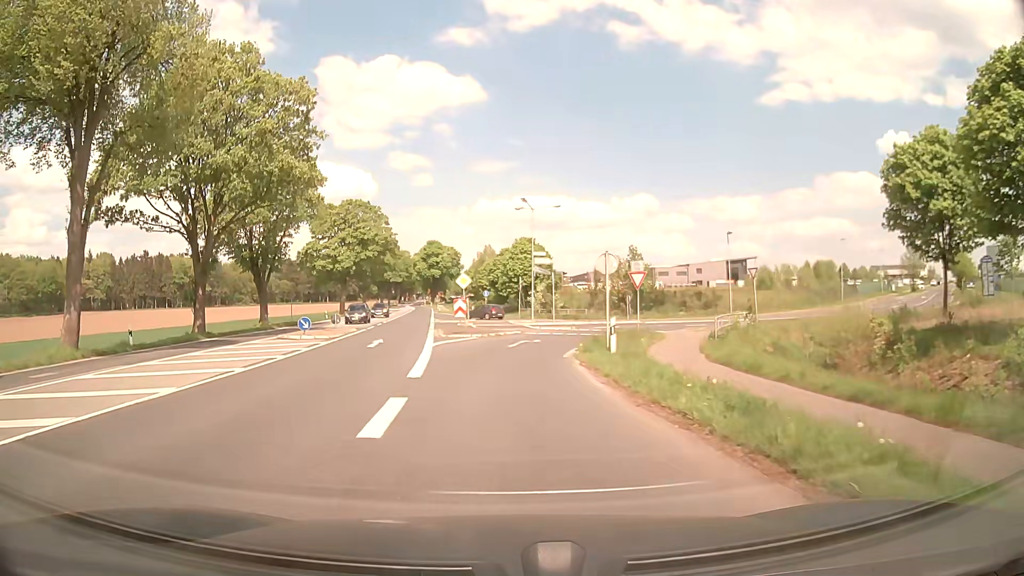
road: primary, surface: asphalt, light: Day
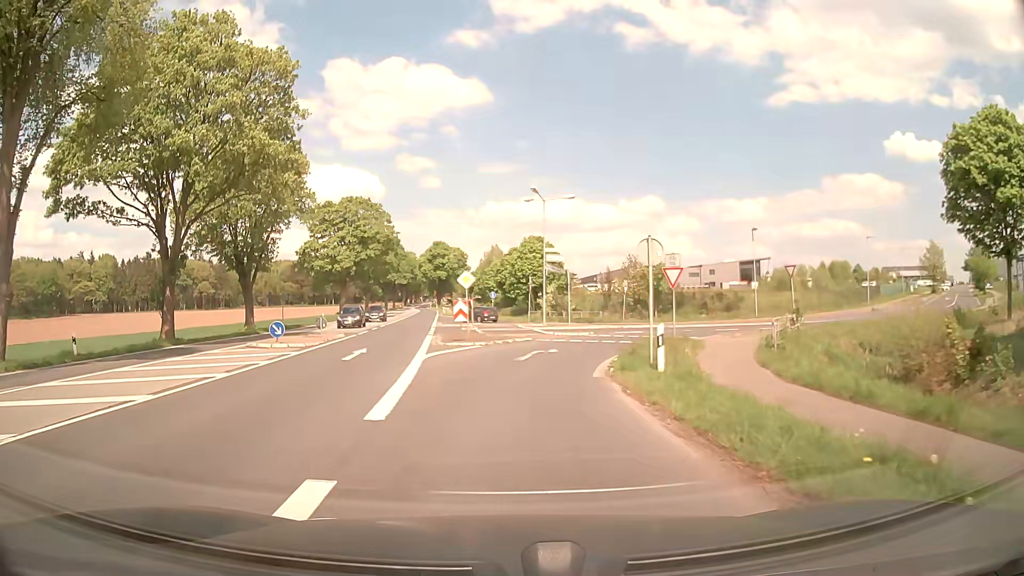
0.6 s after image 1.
(0.0, +4.6) m; 0°
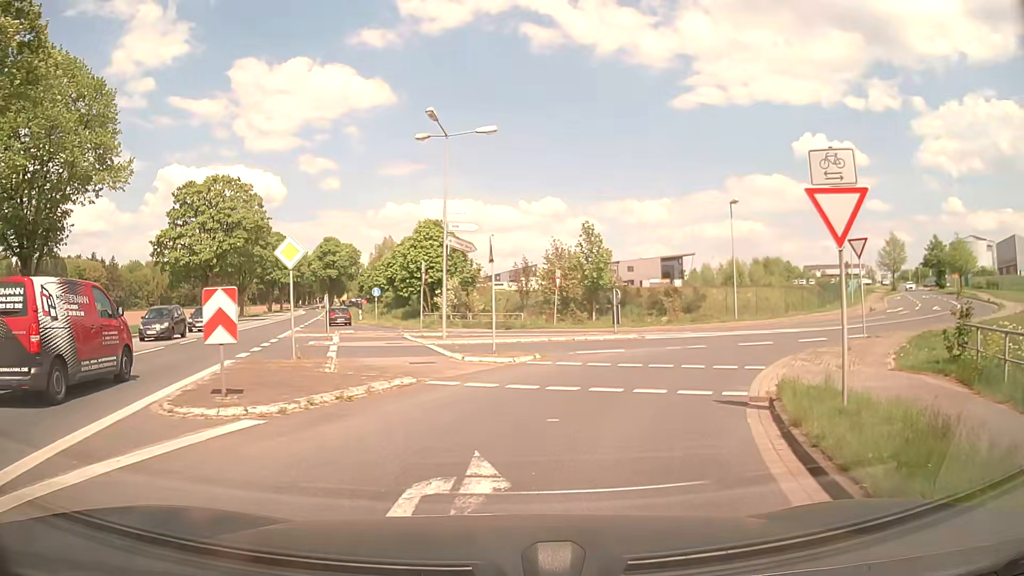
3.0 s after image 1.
(+0.5, +16.1) m; +7°
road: residential
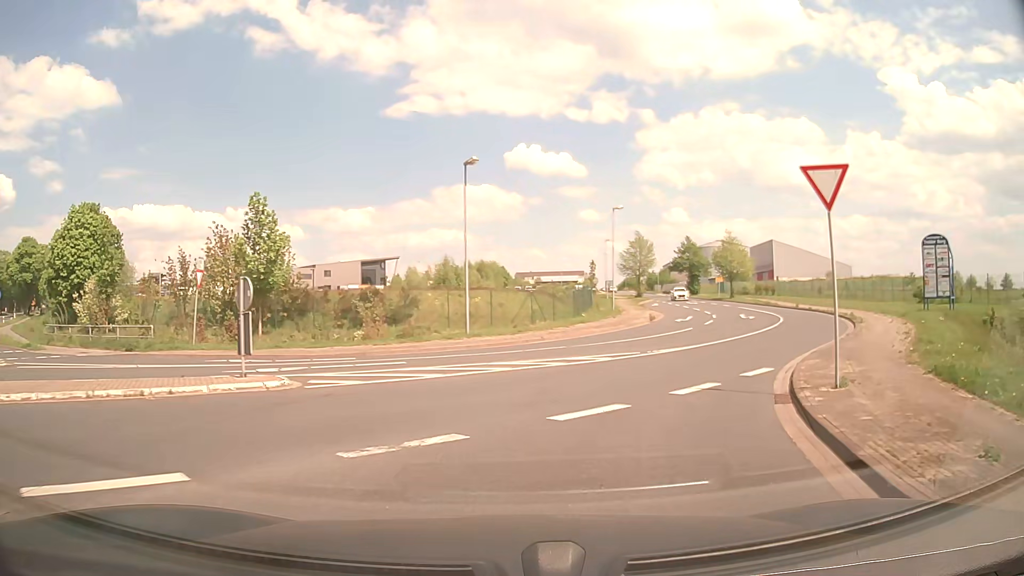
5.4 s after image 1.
(+2.9, +14.1) m; +26°
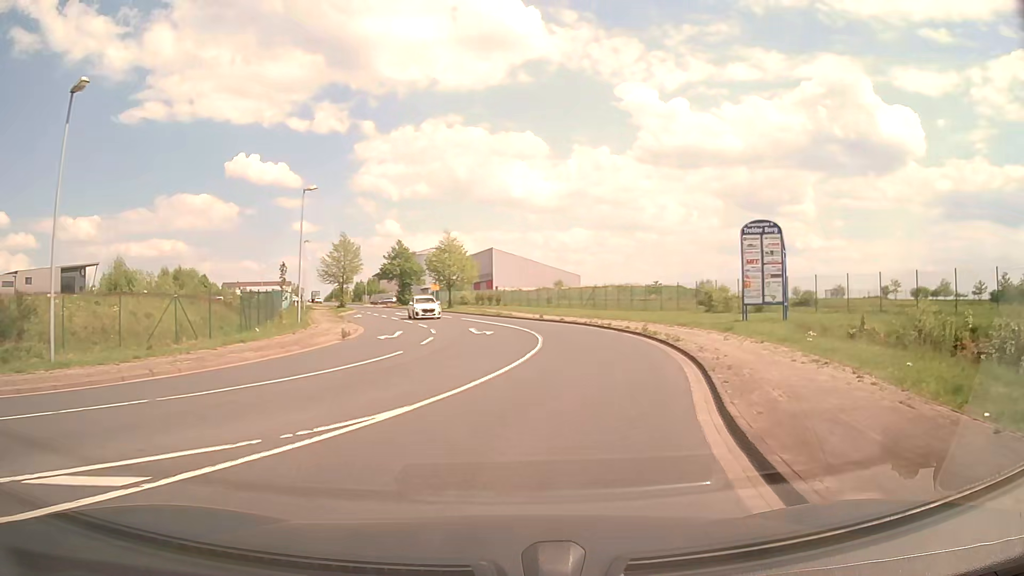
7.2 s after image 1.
(+2.5, +11.7) m; +23°
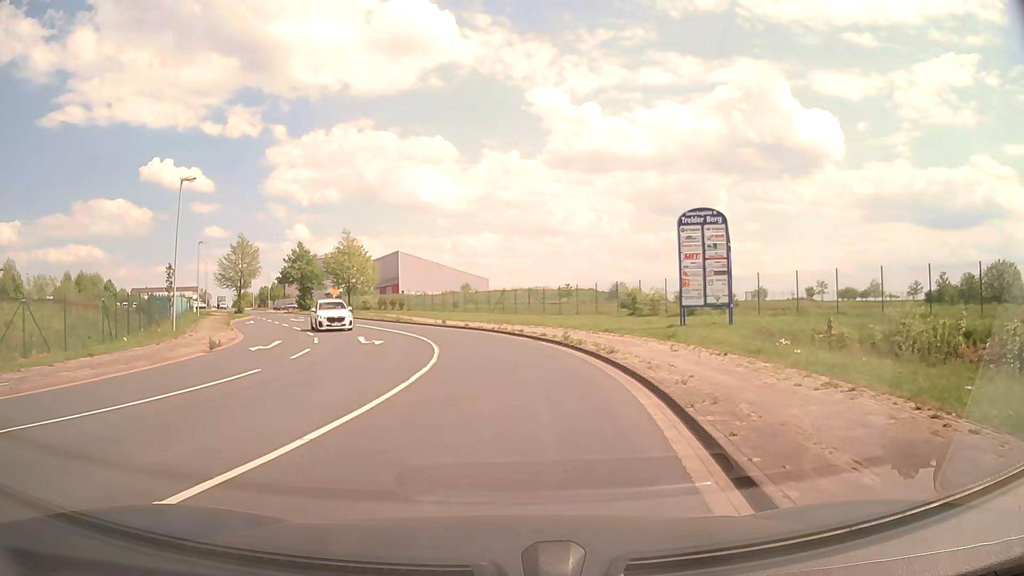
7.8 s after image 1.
(+0.4, +4.6) m; +10°
(0, +10) (0, +20) (-2, +30) (-6, +39) (-10, +48) (-15, +57) (-19, +66) (-24, +75) (-28, +84) (-32, +93) m
